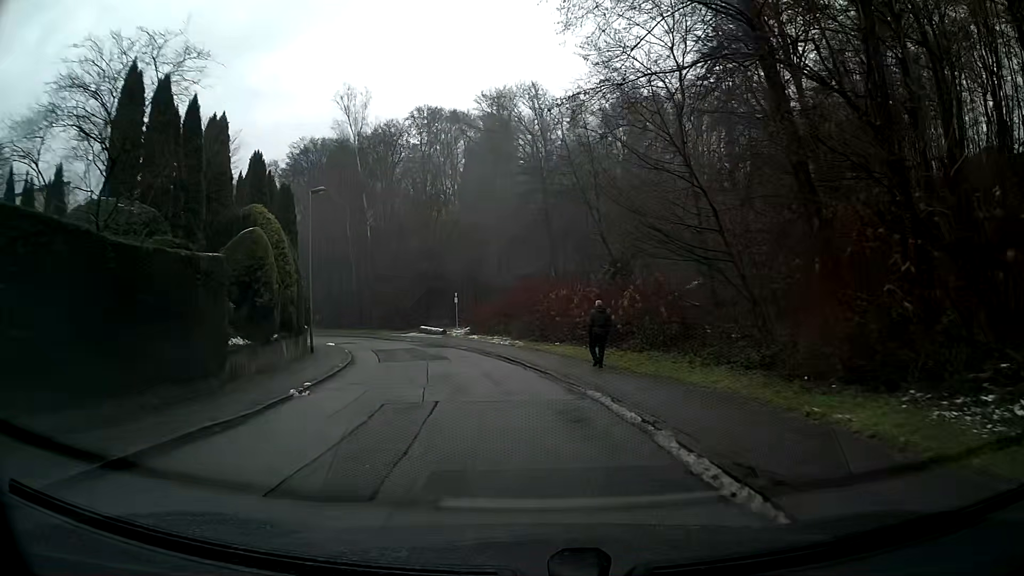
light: Day
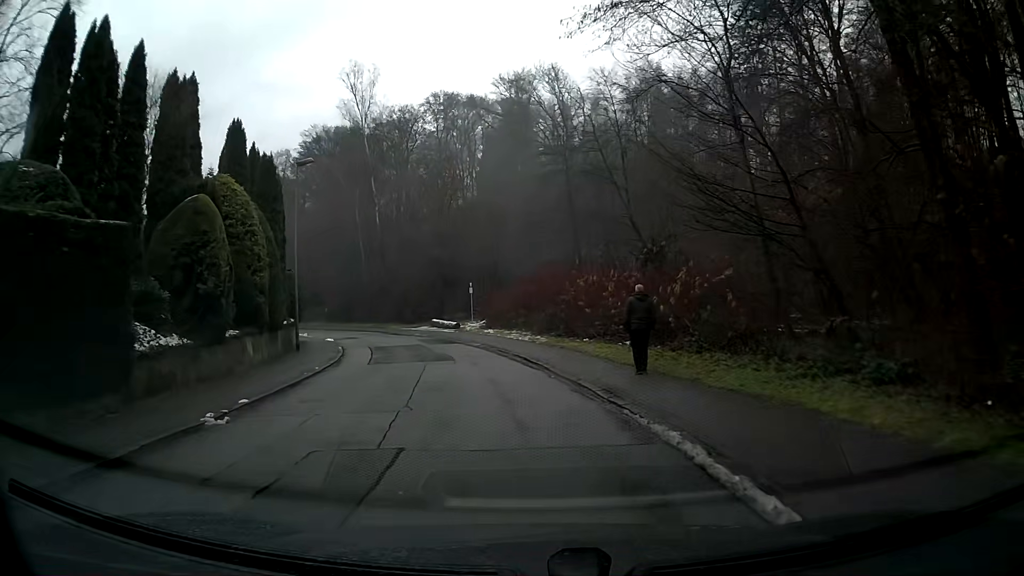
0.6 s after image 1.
(-0.1, +5.0) m; -2°
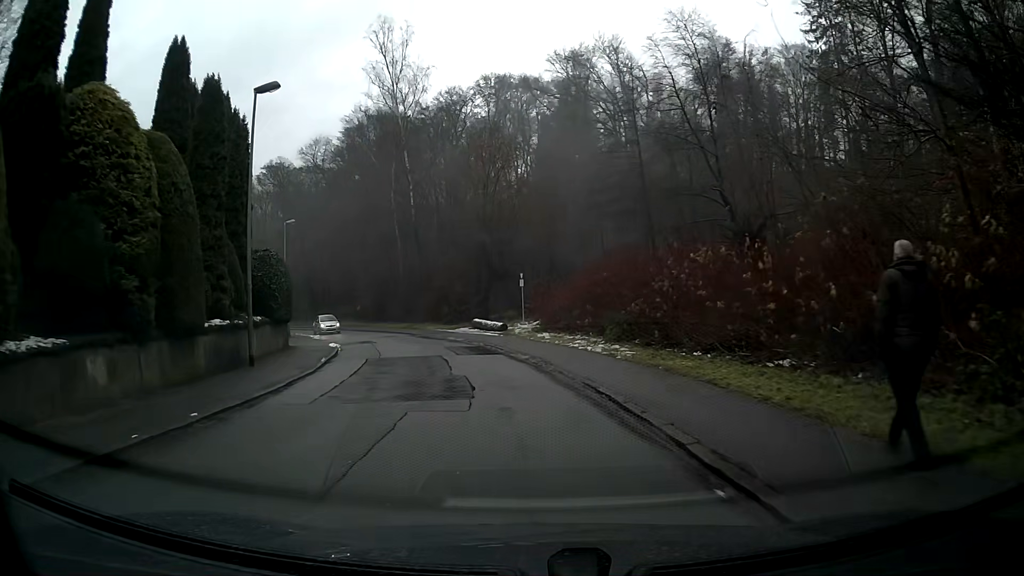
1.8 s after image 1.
(-0.5, +10.2) m; -5°
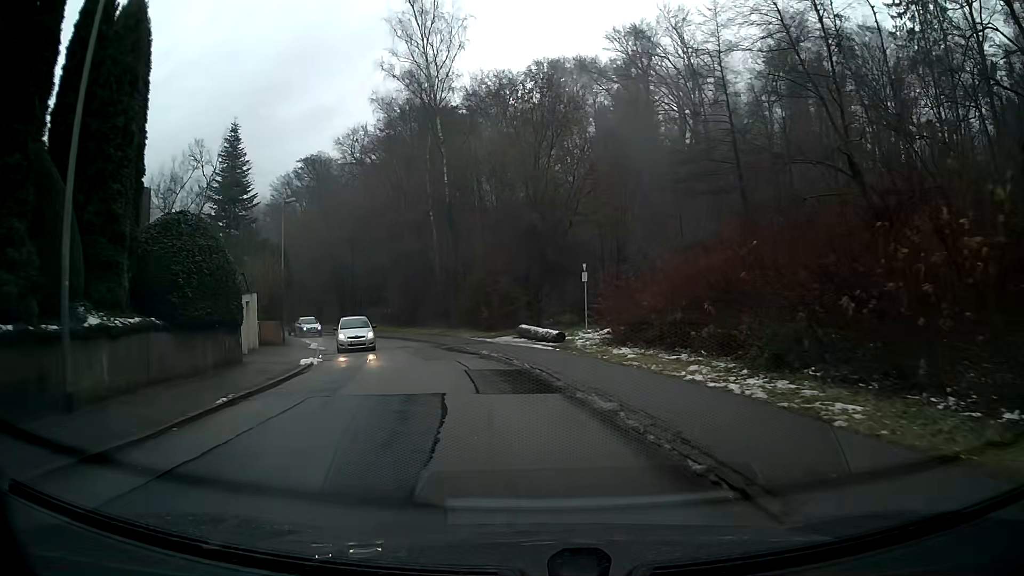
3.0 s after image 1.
(-0.4, +10.4) m; -5°
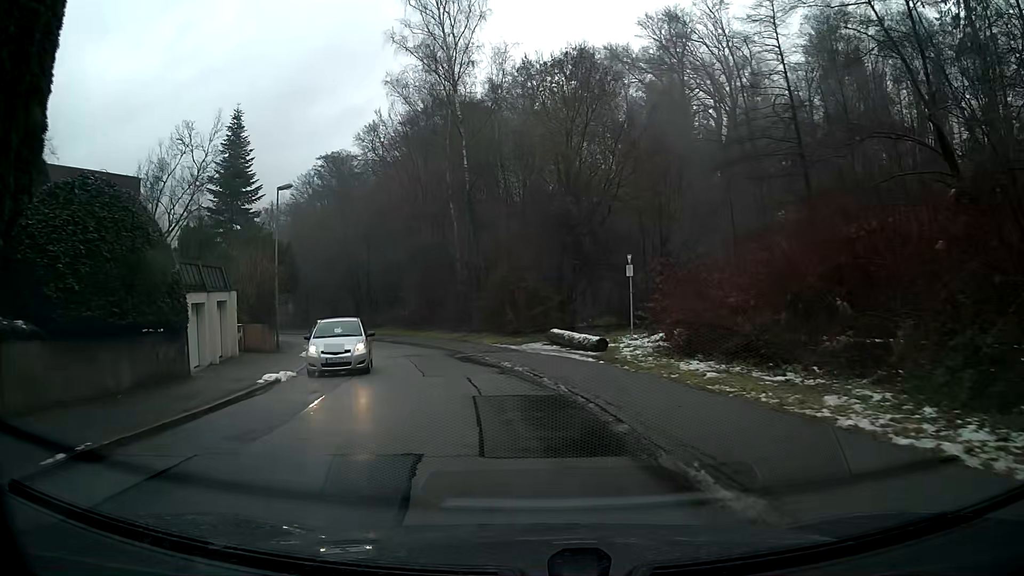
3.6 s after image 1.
(-0.1, +5.3) m; -3°
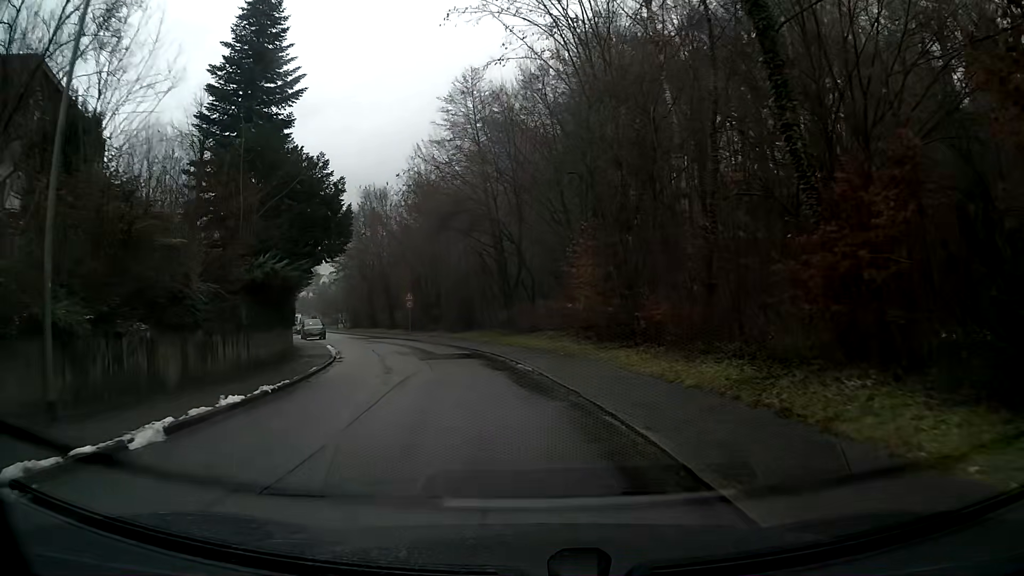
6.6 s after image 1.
(-3.8, +26.4) m; -16°
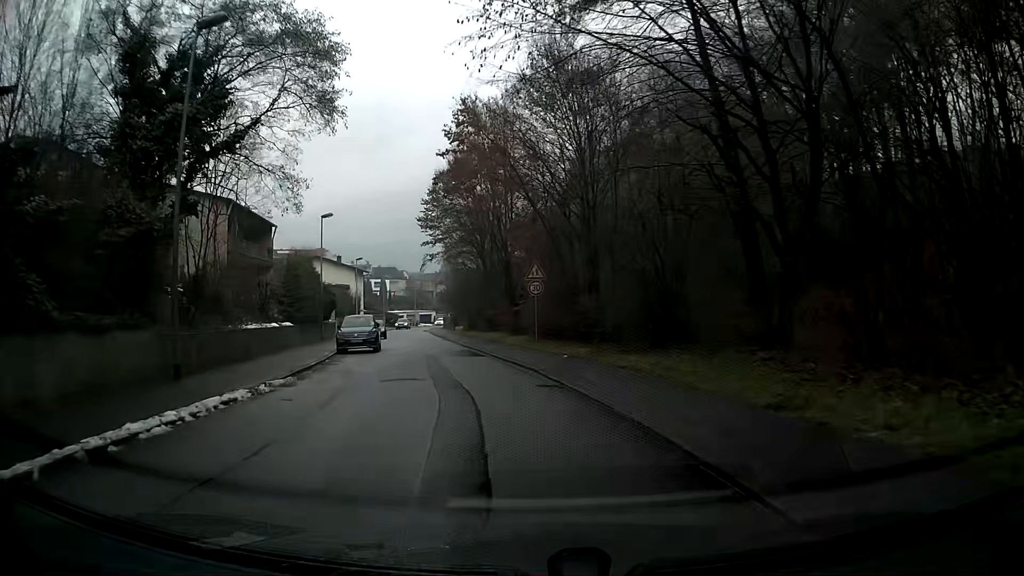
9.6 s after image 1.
(-2.9, +25.8) m; -14°
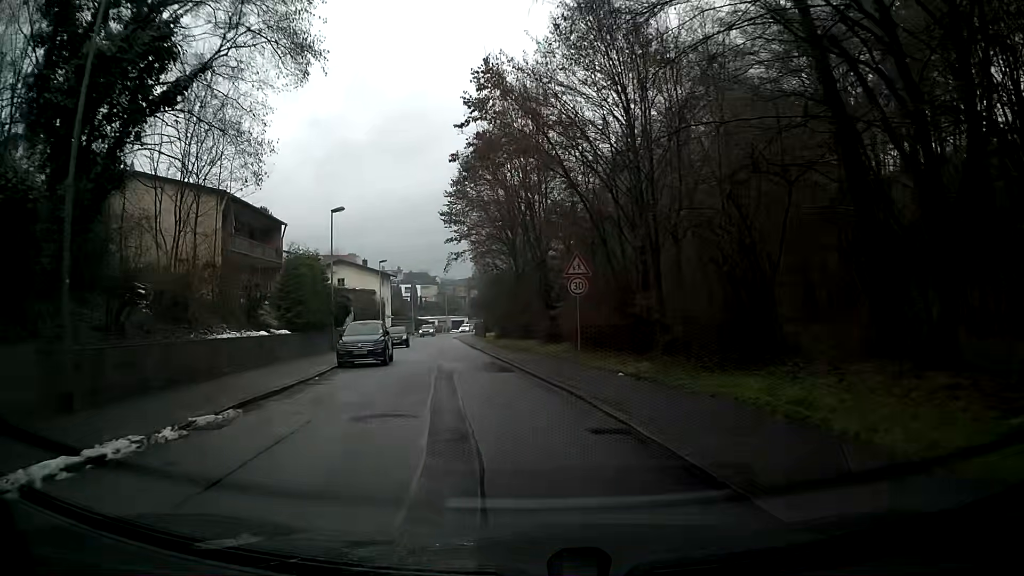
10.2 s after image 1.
(-0.1, +5.0) m; -2°
(0, +10) (-1, +20) (-3, +30) (-4, +40) (-5, +50) (-6, +60) (-8, +70) (-9, +80) (-9, +89) (-9, +99) m
